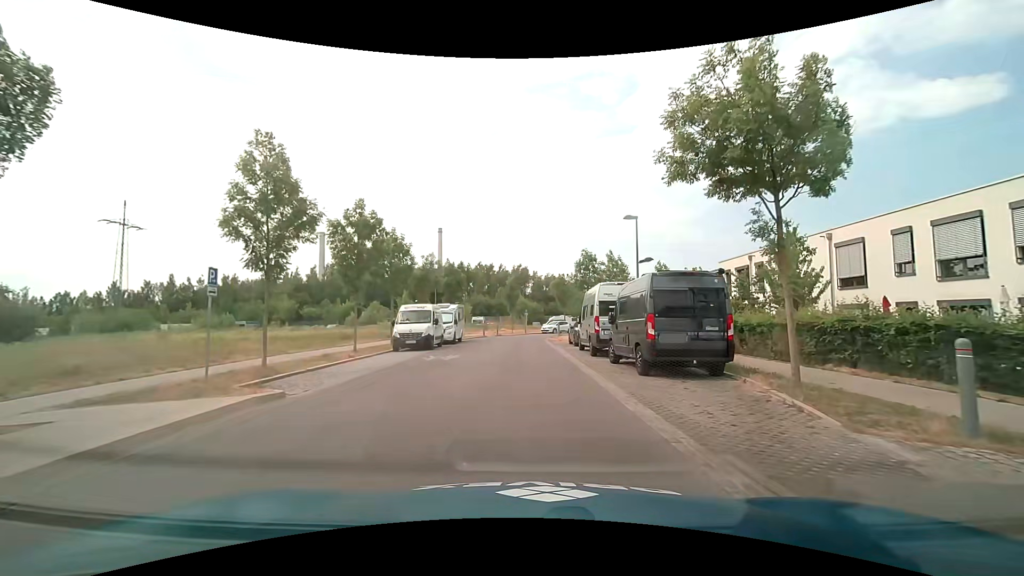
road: residential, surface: asphalt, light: Day
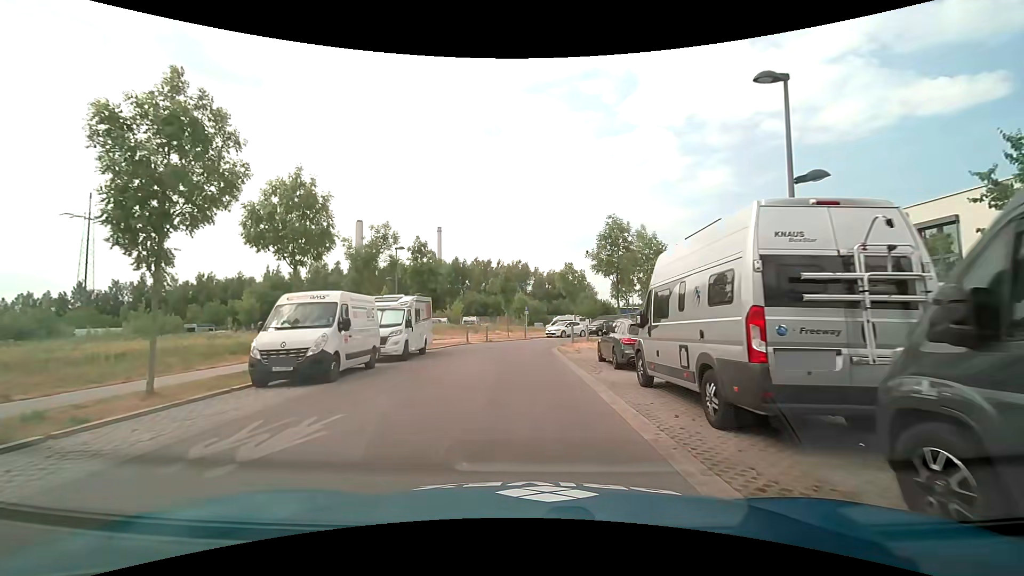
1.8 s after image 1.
(0.0, +12.9) m; 0°
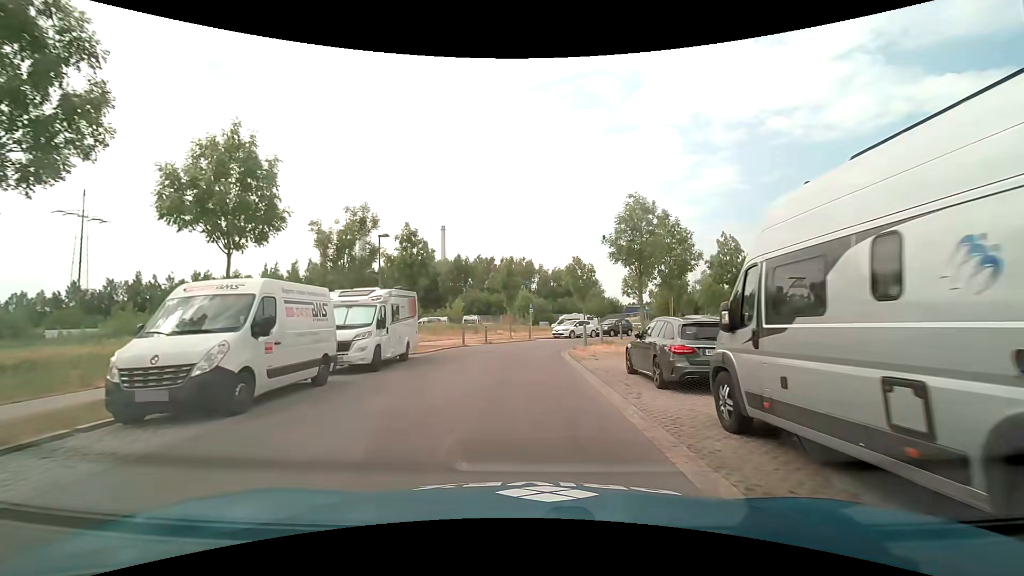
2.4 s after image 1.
(0.0, +4.3) m; -1°
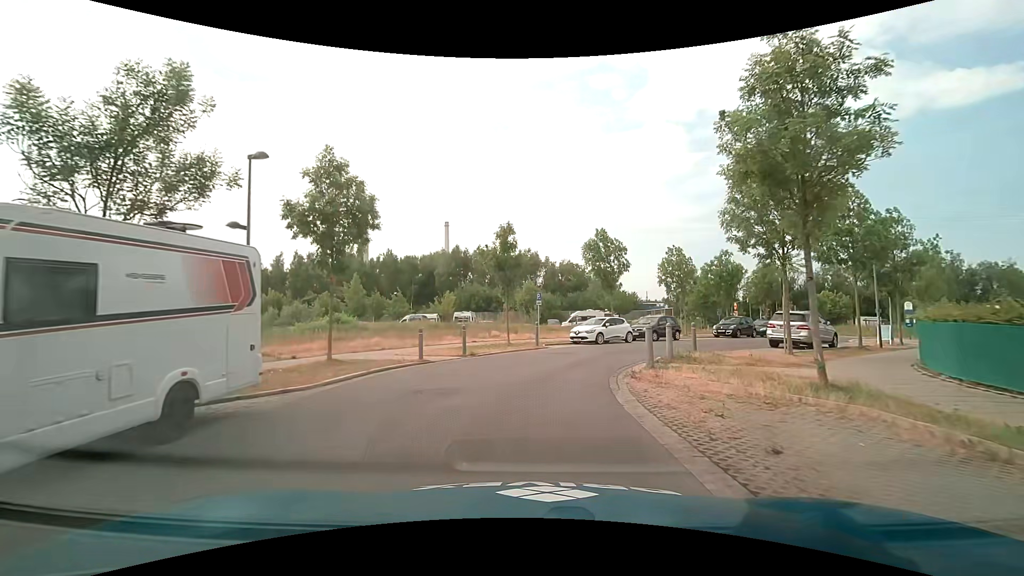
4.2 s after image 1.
(-0.1, +12.6) m; -1°
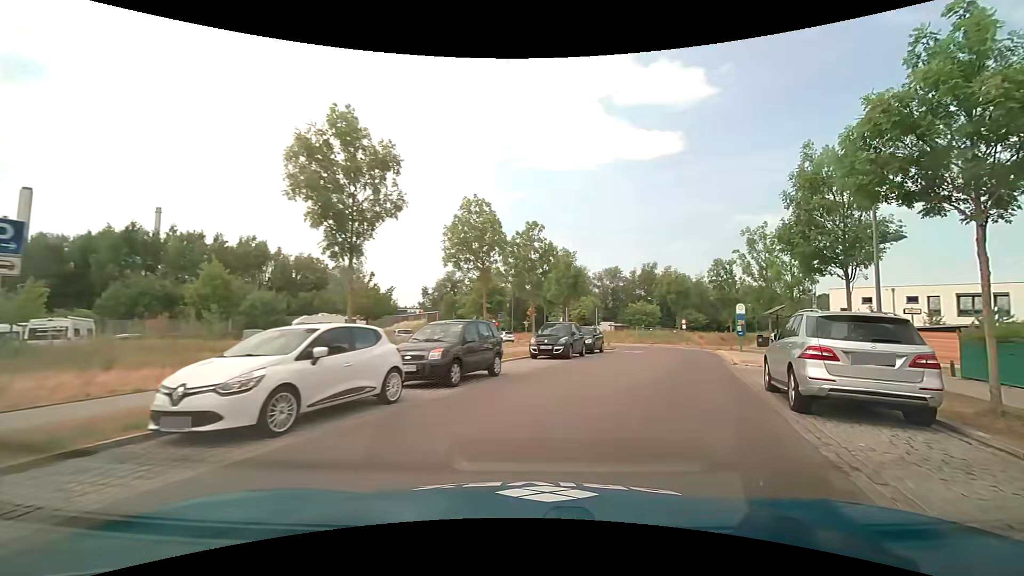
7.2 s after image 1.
(+2.7, +19.2) m; +29°
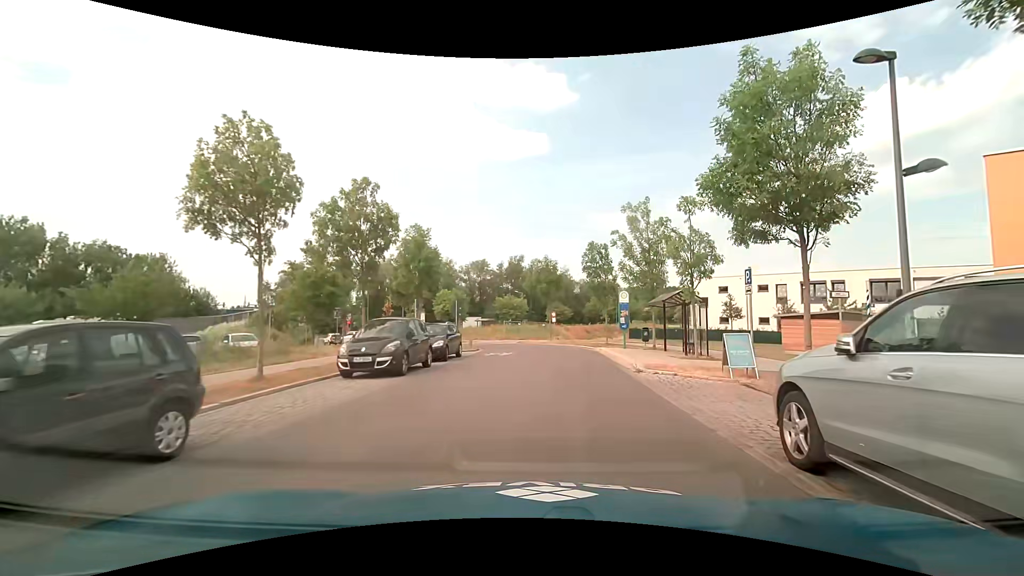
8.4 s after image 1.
(+1.1, +7.5) m; +15°
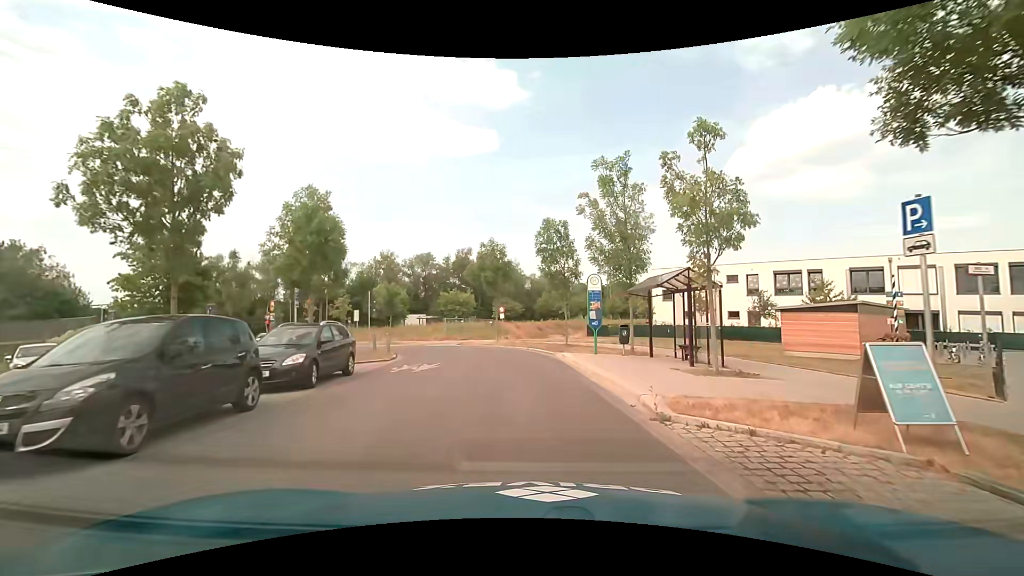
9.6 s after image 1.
(+0.4, +7.6) m; +6°
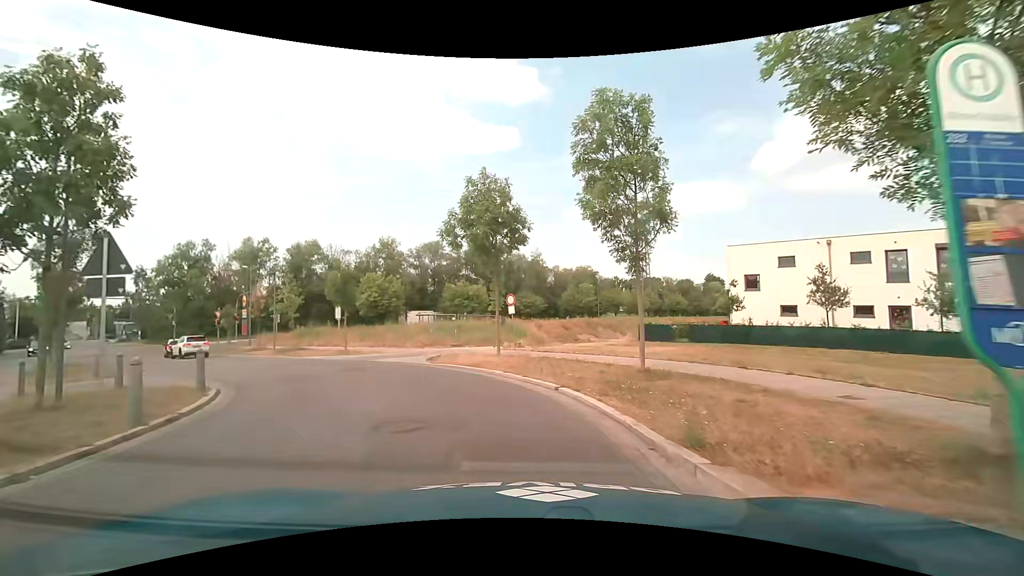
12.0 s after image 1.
(-0.3, +15.7) m; -3°
(-1, +10) (-6, +19) (-13, +26) (-20, +33) (-27, +40) (-34, +47) (-41, +54) (-49, +60) (-57, +66) (-64, +73) m
